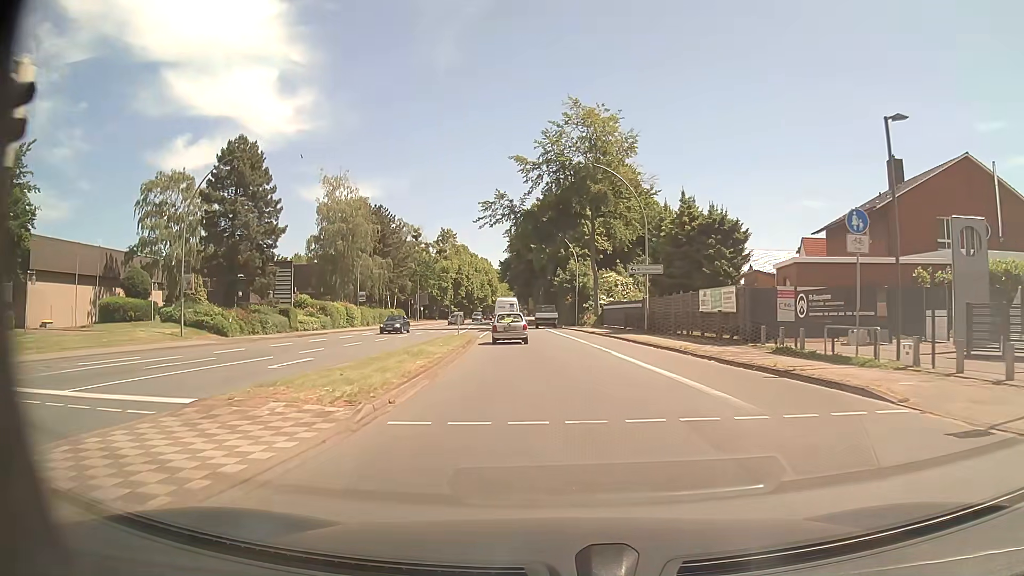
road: primary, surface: asphalt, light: Day
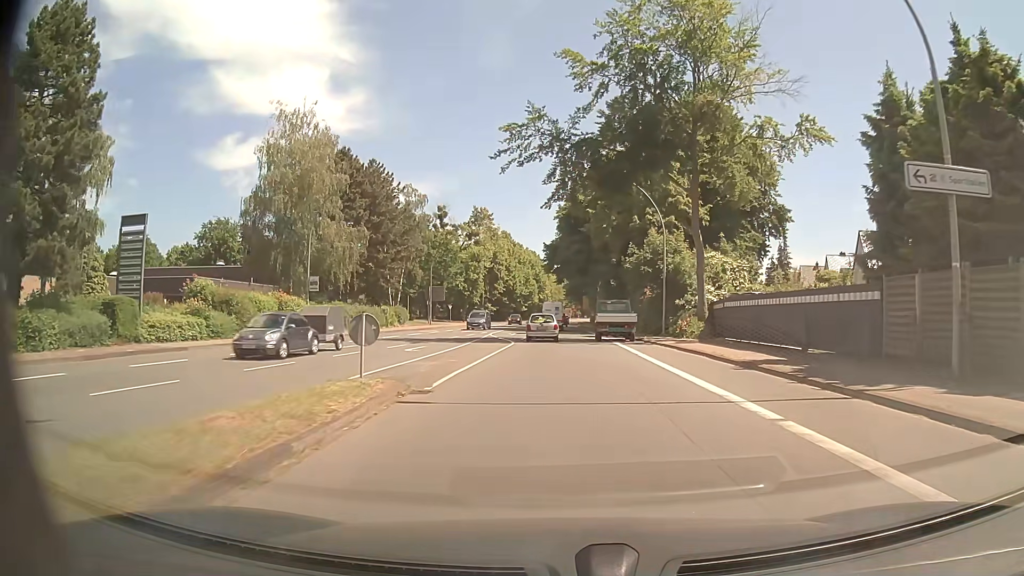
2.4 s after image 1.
(-1.1, +27.6) m; -4°
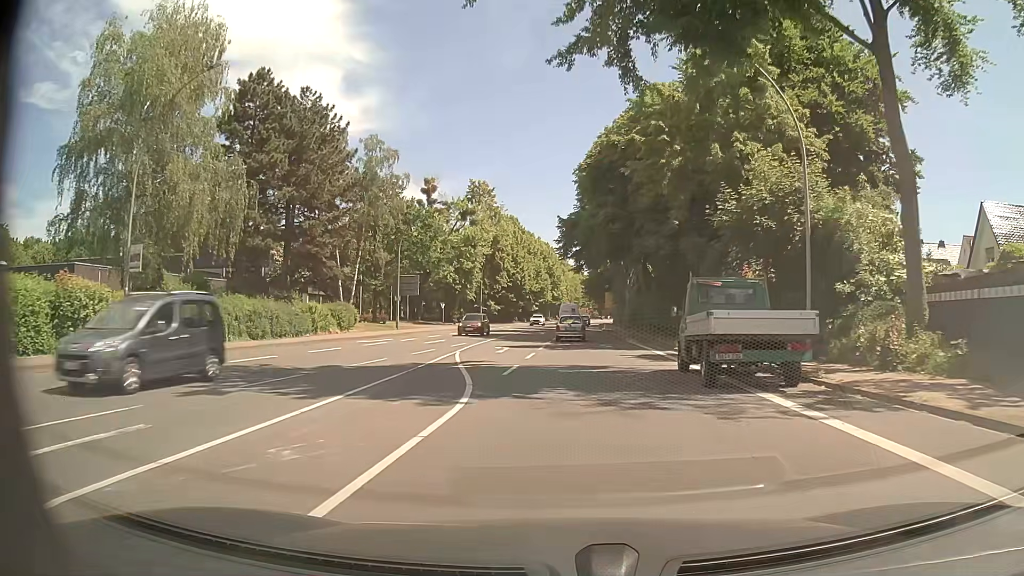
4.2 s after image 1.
(-0.4, +21.9) m; -2°
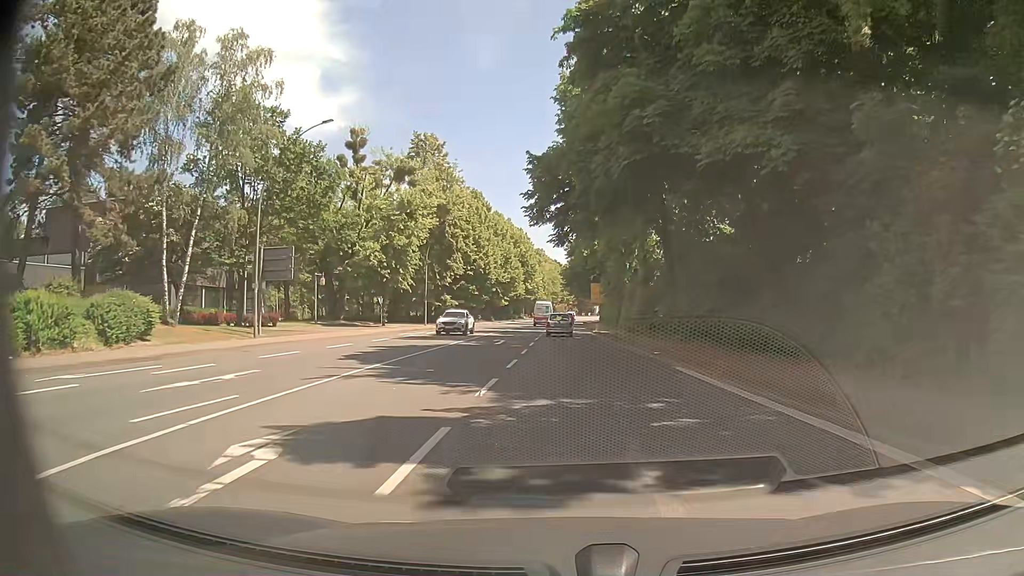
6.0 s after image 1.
(+0.5, +22.3) m; +2°
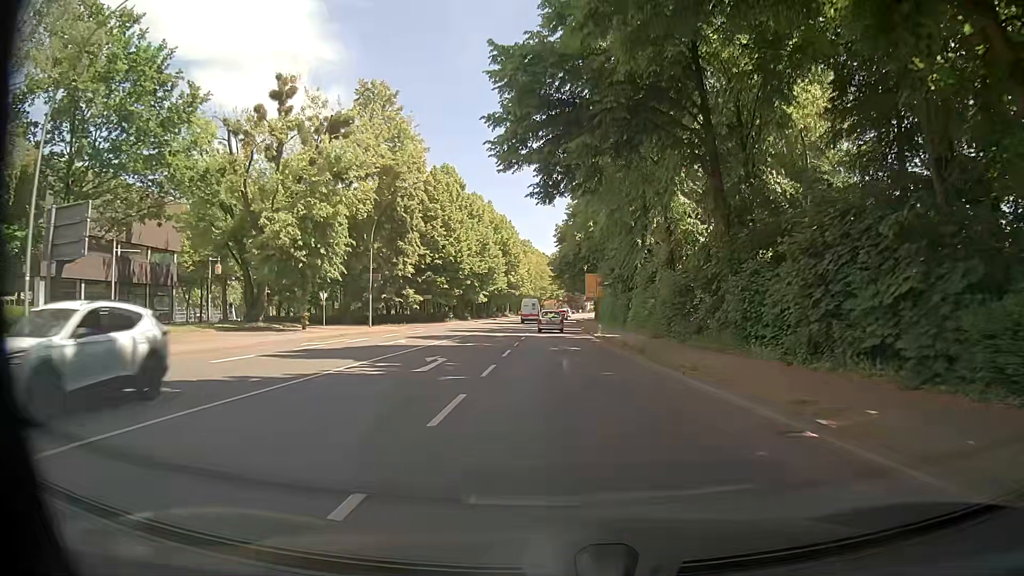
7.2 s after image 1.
(+0.2, +15.1) m; +1°
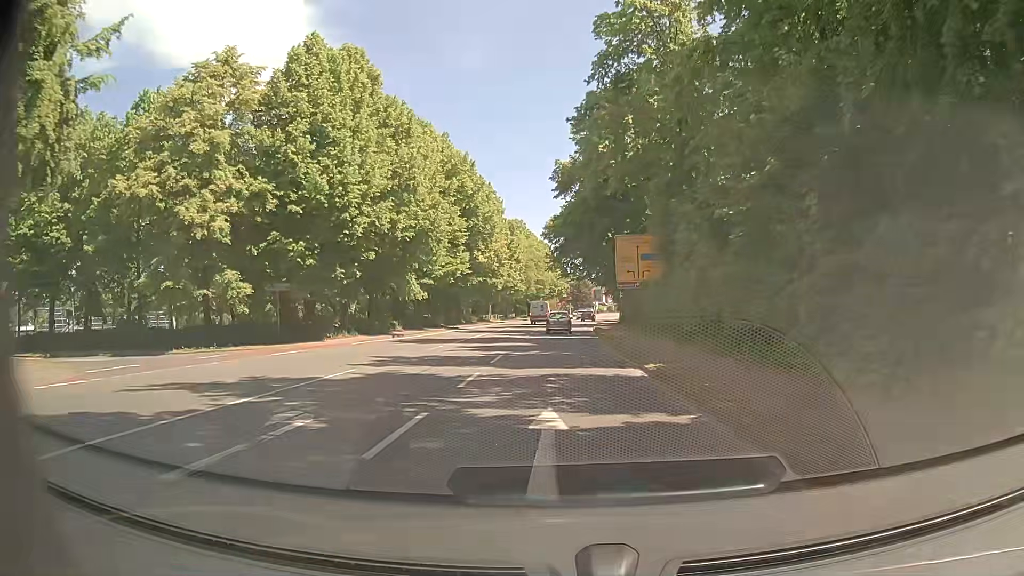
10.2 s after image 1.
(+0.5, +38.0) m; +1°
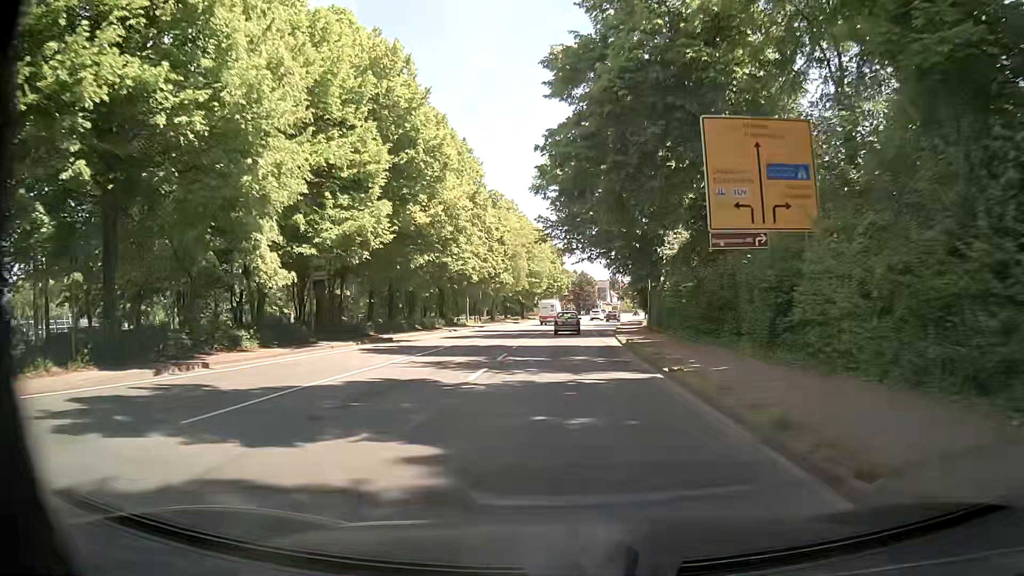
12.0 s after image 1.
(-0.3, +22.8) m; -2°
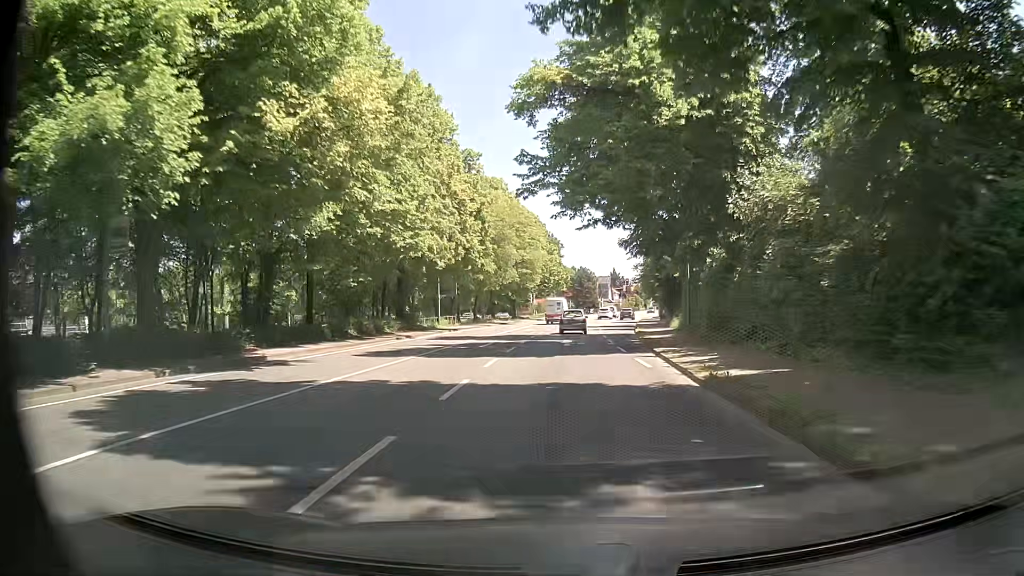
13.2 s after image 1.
(+0.4, +15.2) m; +2°
(0, +10) (0, +20) (0, +30) (0, +40) (+1, +50) (+1, +60) (+2, +70) (+3, +80) (+4, +90) (+6, +100) m
